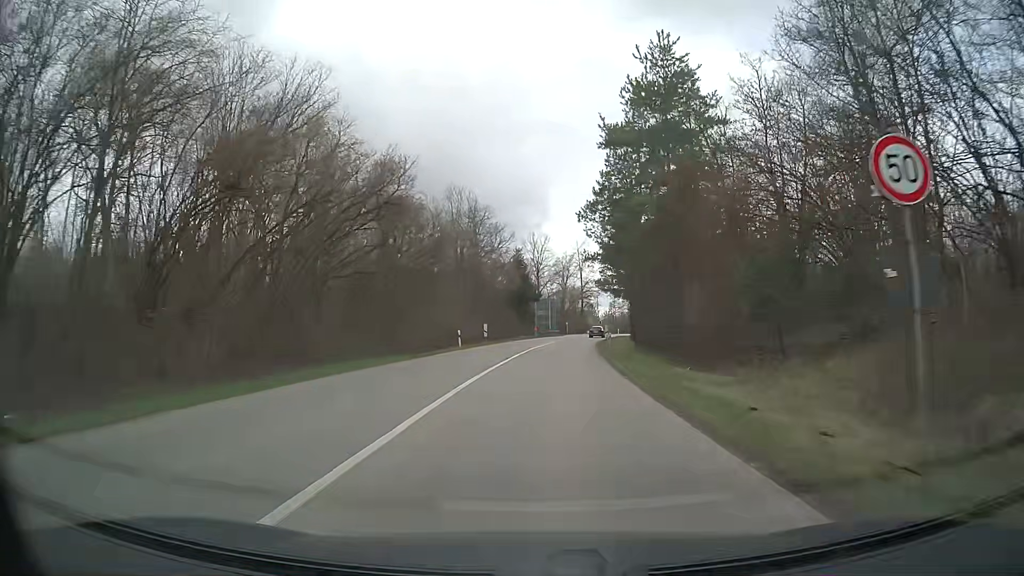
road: tertiary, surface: asphalt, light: Day
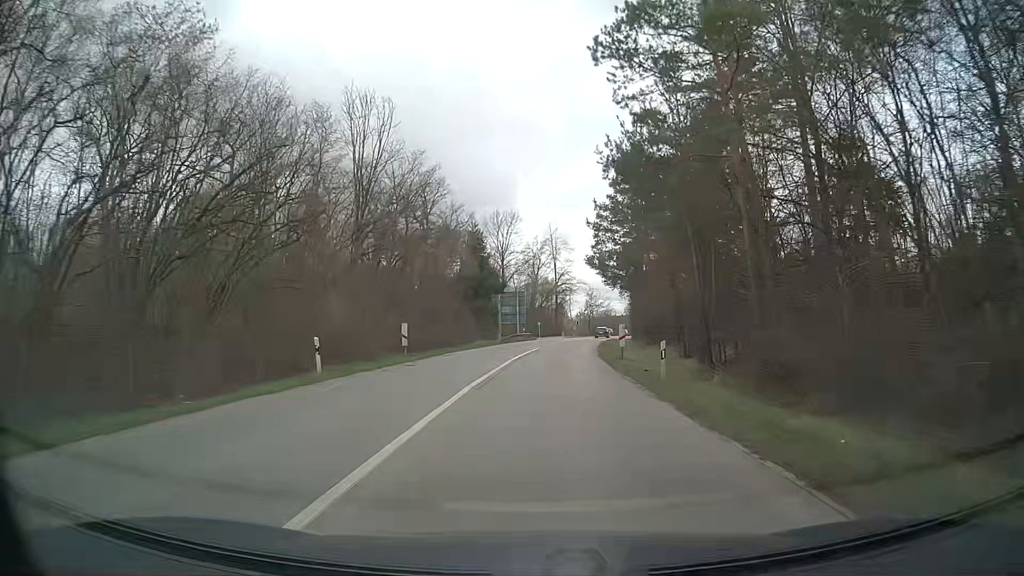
(+0.5, +23.8) m; +2°
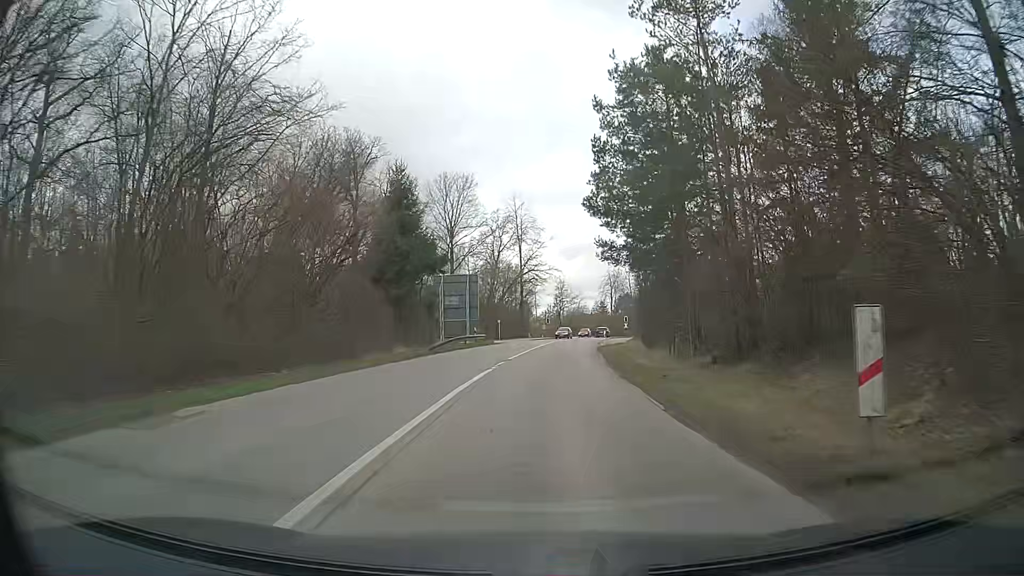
(+0.7, +23.6) m; +3°
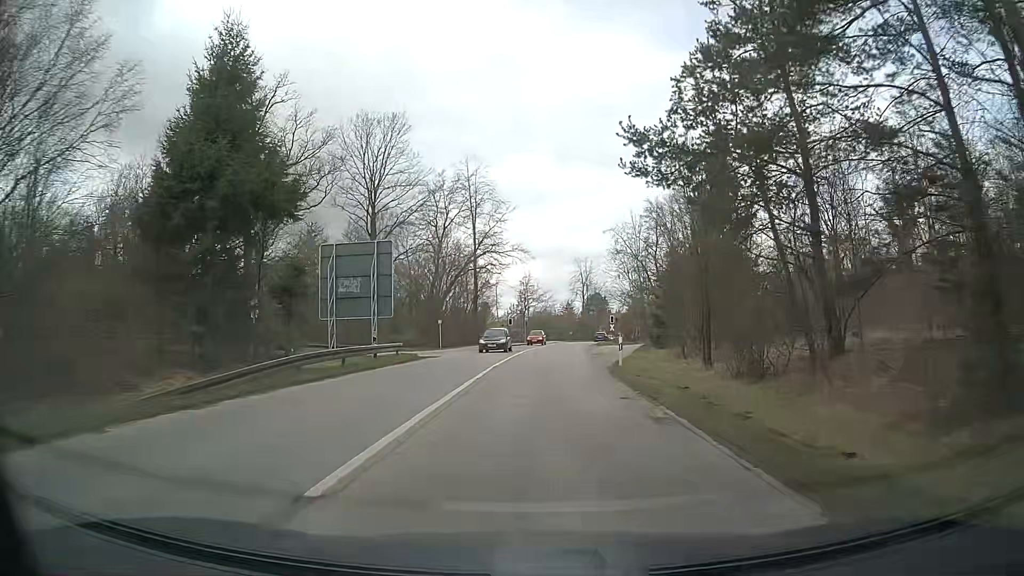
(+0.7, +22.4) m; +4°
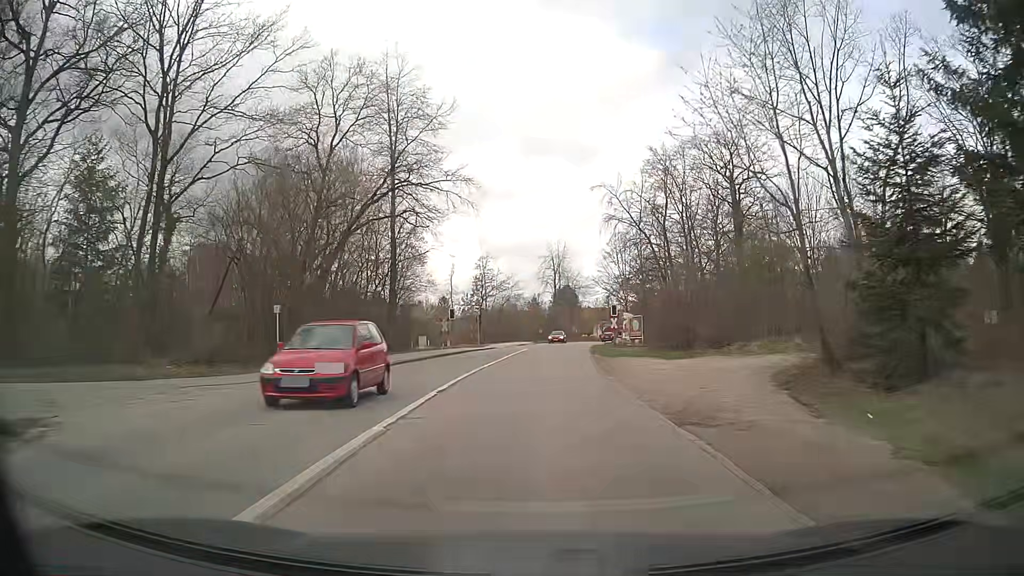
(+0.6, +27.8) m; +3°
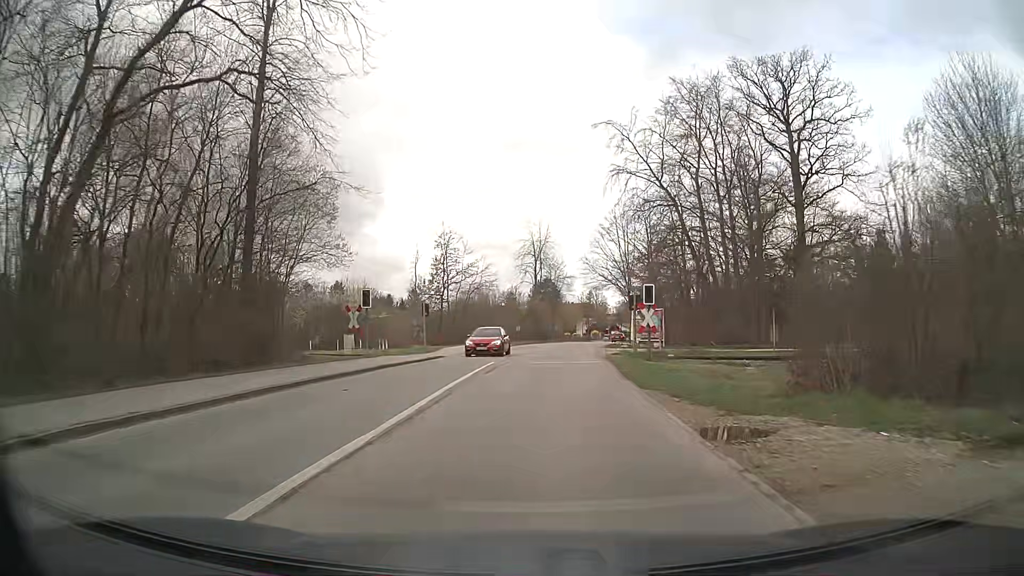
(+0.3, +20.3) m; +2°
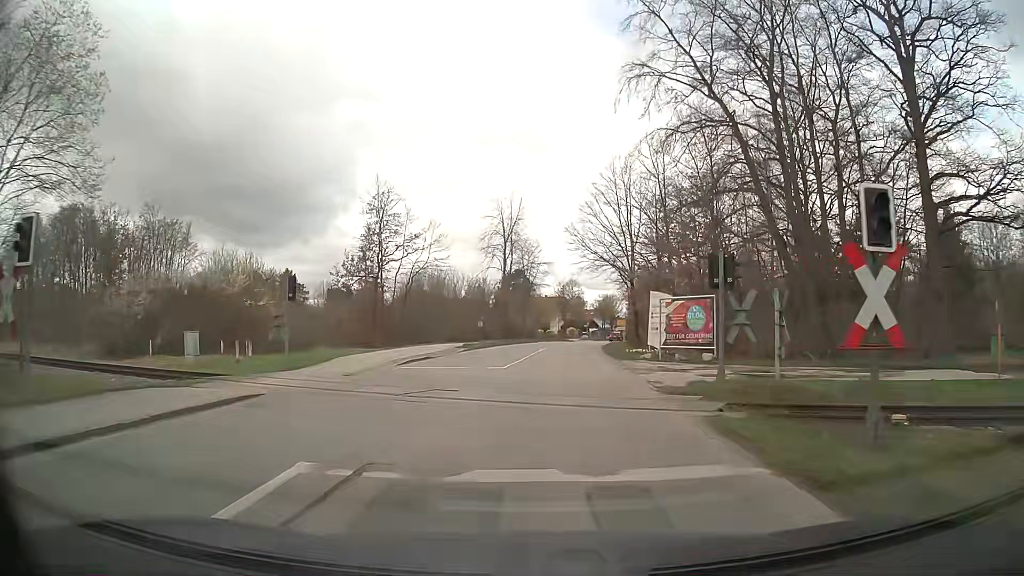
(+0.5, +19.4) m; +3°
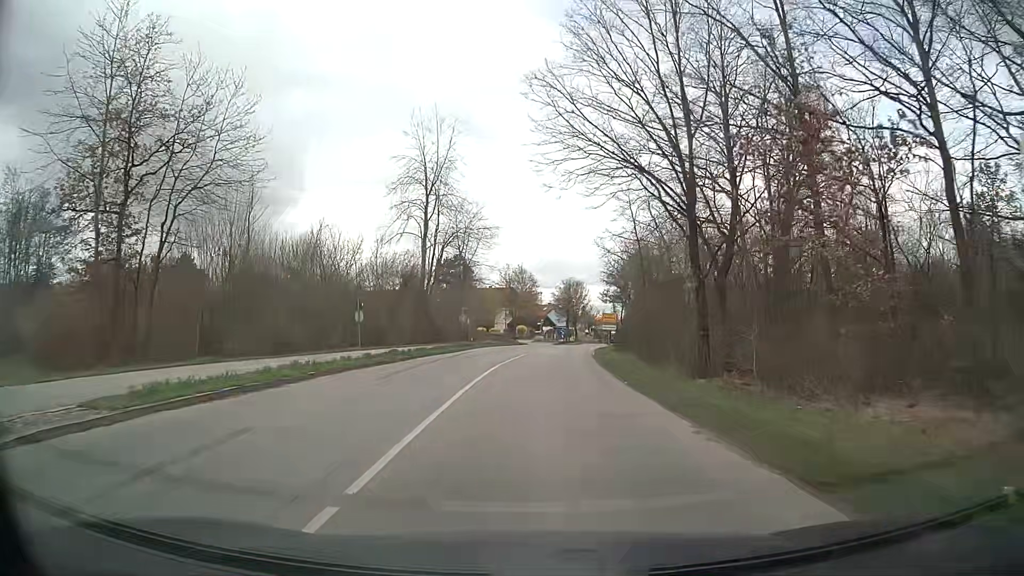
(+1.2, +30.7) m; +5°
(0, +10) (0, +20) (+1, +30) (+2, +40) (+3, +50) (+4, +60) (+6, +70) (+8, +79) (+10, +89) (+16, +97) m
